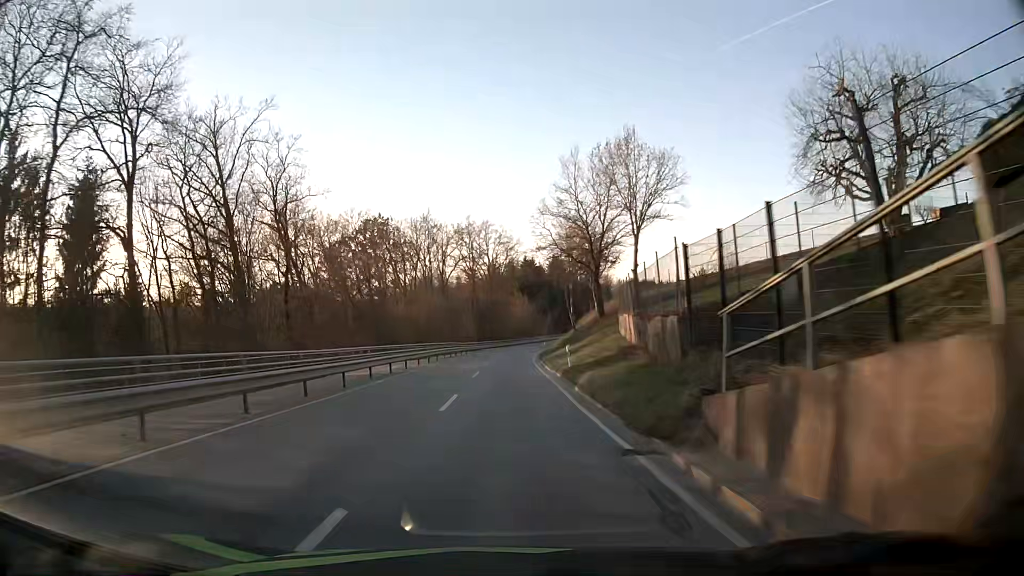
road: secondary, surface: asphalt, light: Day
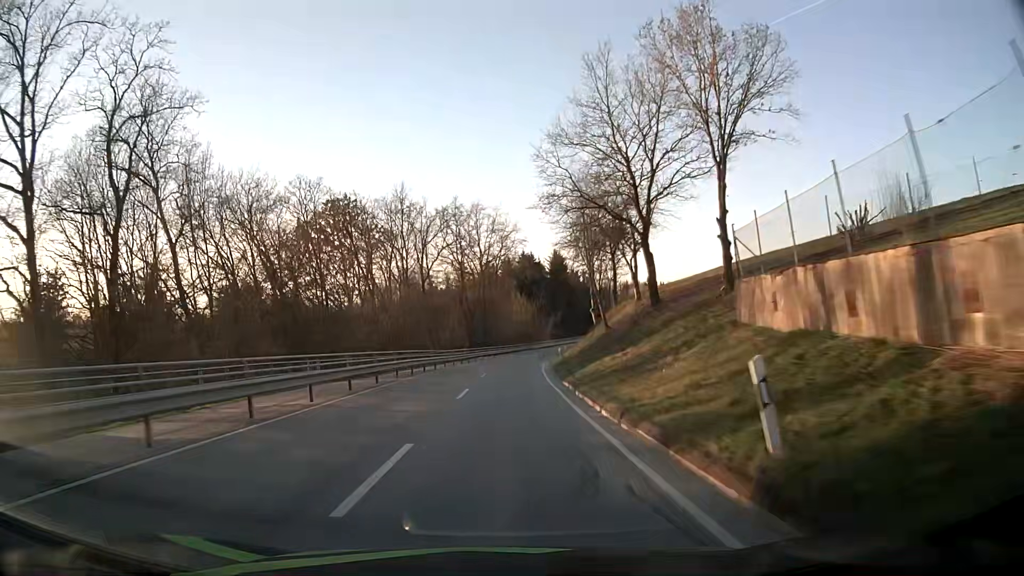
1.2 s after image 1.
(+0.1, +20.0) m; 0°
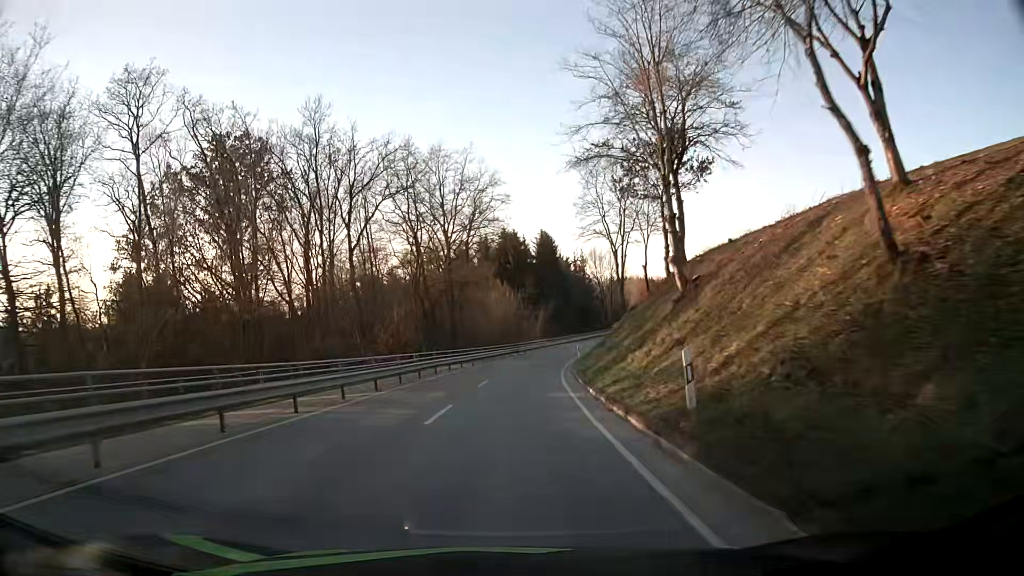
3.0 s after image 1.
(+0.4, +29.4) m; +1°
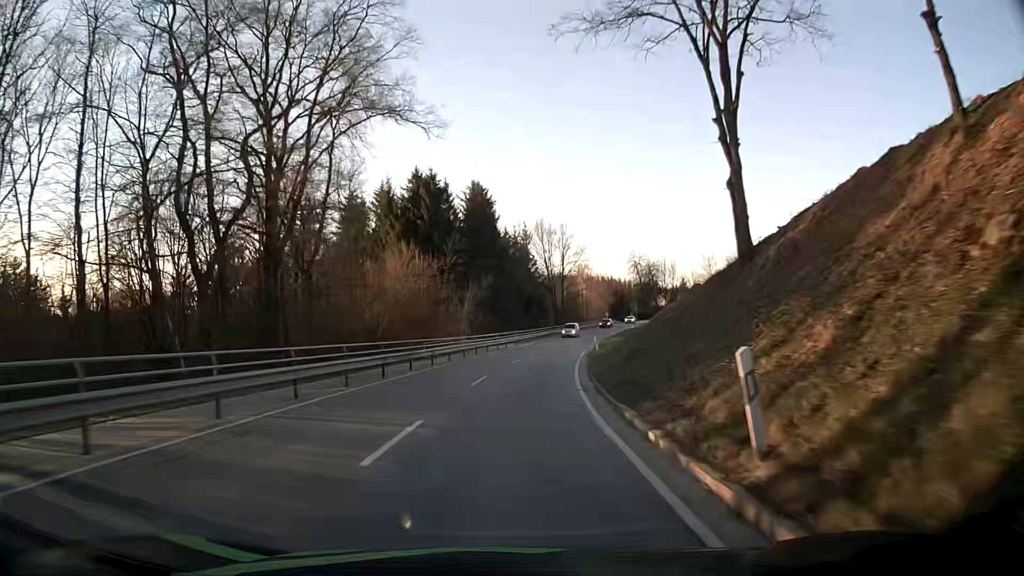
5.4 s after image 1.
(+2.0, +39.7) m; +6°
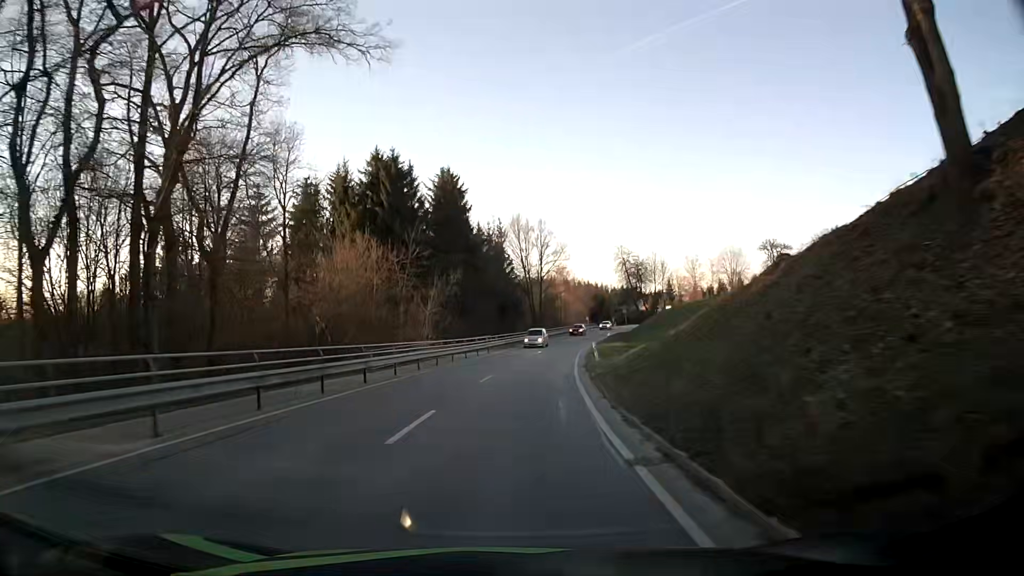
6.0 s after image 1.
(+0.1, +10.0) m; +2°
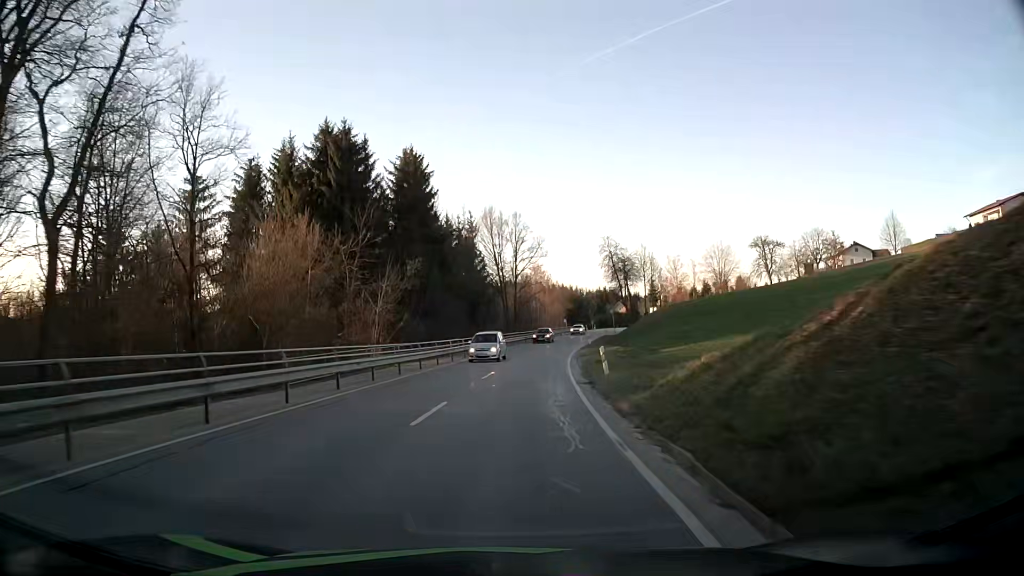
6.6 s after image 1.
(+0.2, +10.1) m; +3°
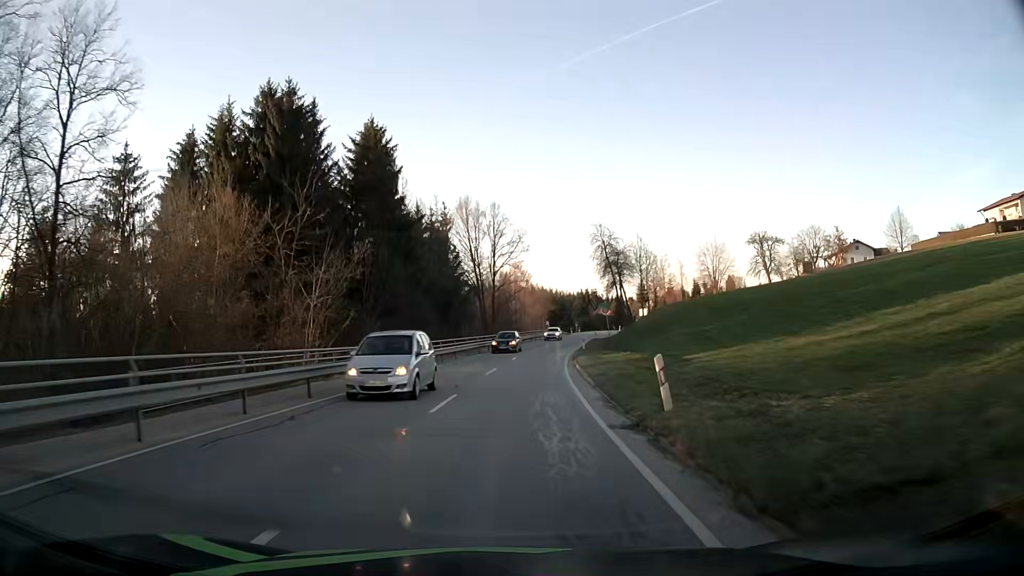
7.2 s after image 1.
(+0.1, +10.1) m; +1°
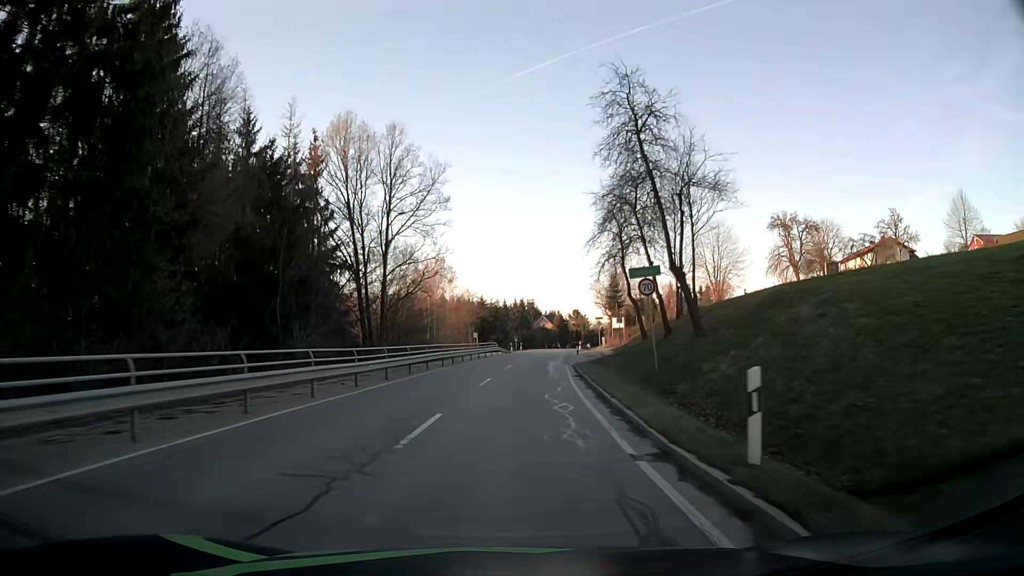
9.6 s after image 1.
(+2.2, +39.9) m; +7°
(0, +10) (0, +20) (+1, +30) (+2, +40) (+2, +50) (+3, +60) (+4, +70) (+6, +80) (+7, +90) (+9, +100) m
